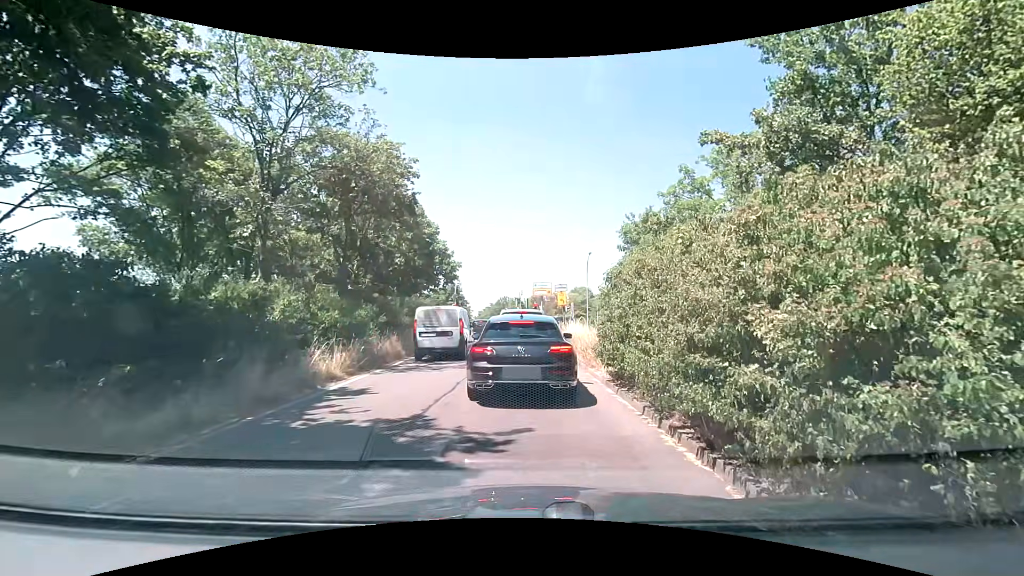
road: trunk_link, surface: asphalt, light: Day
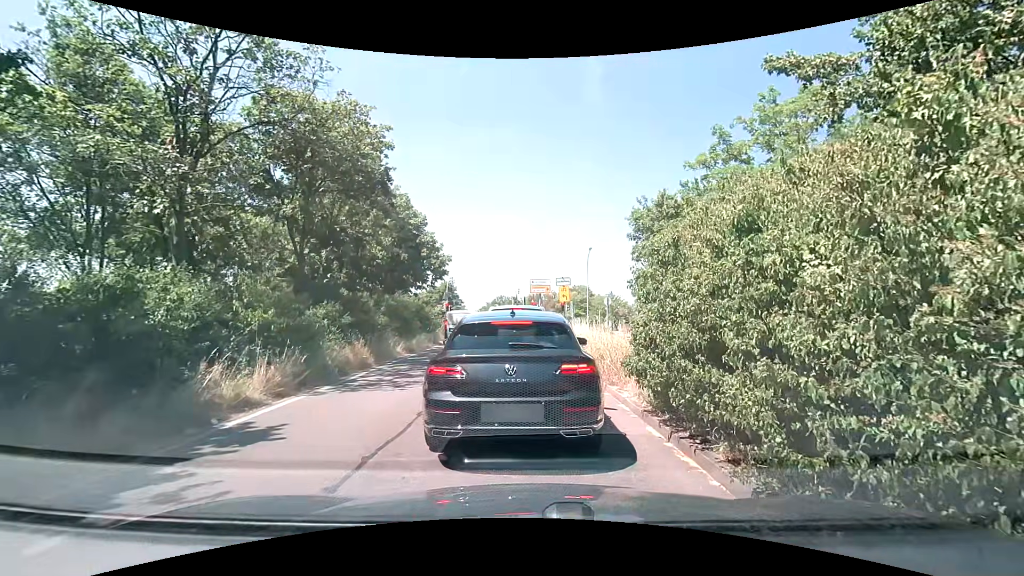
(0.0, +3.5) m; 0°
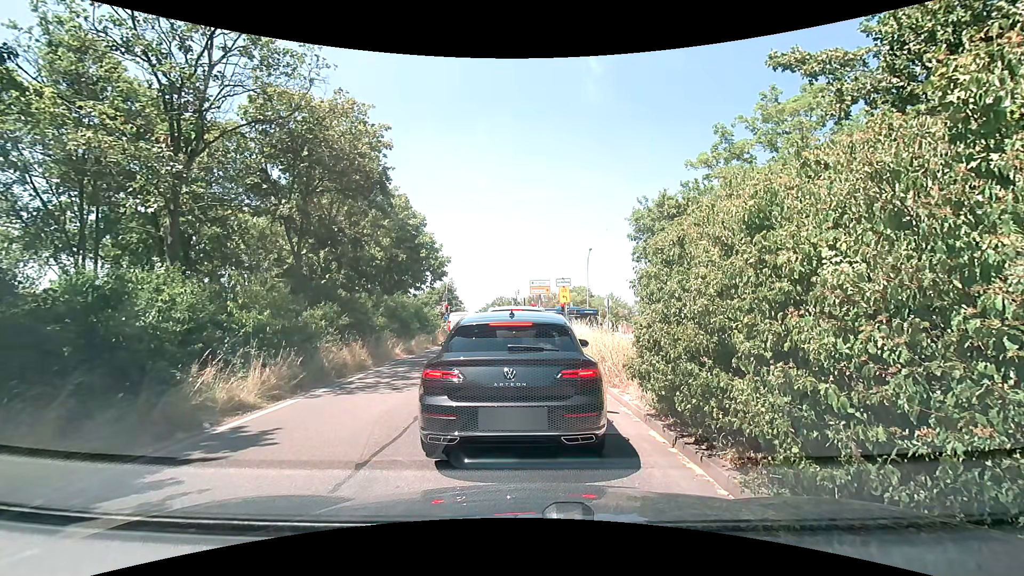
(0.0, +0.3) m; 0°
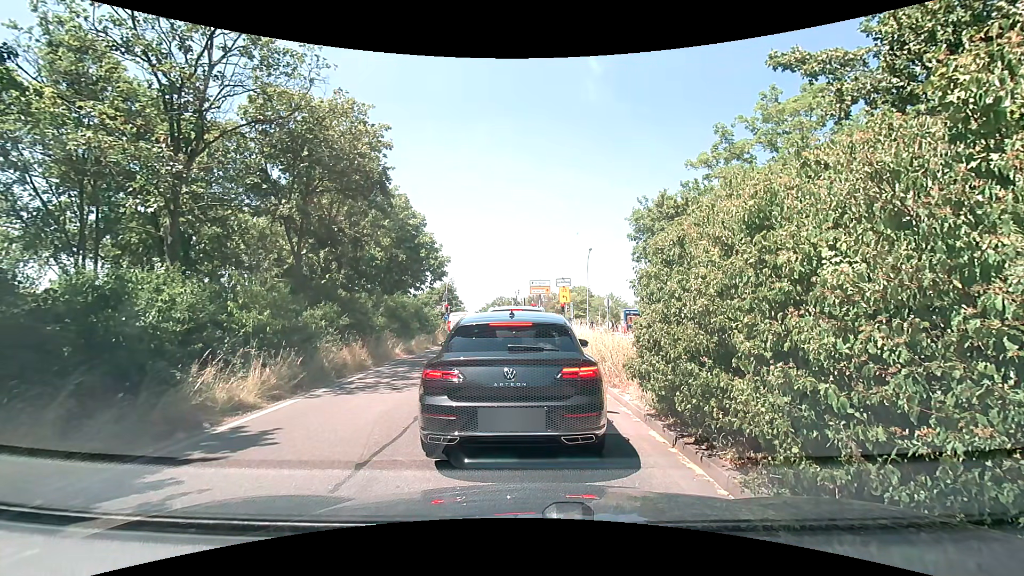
(0.0, 0.0) m; 0°
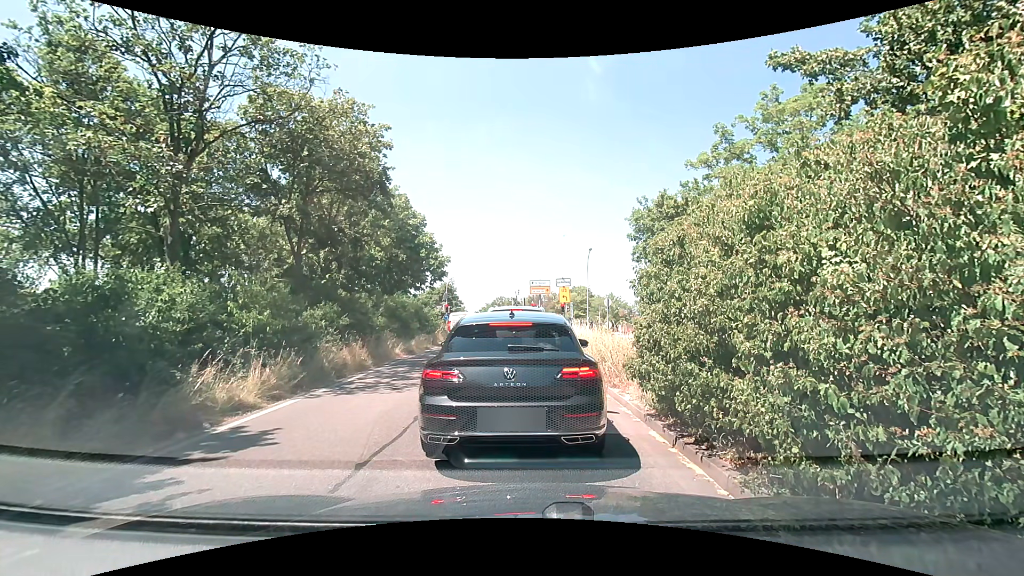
(0.0, 0.0) m; 0°
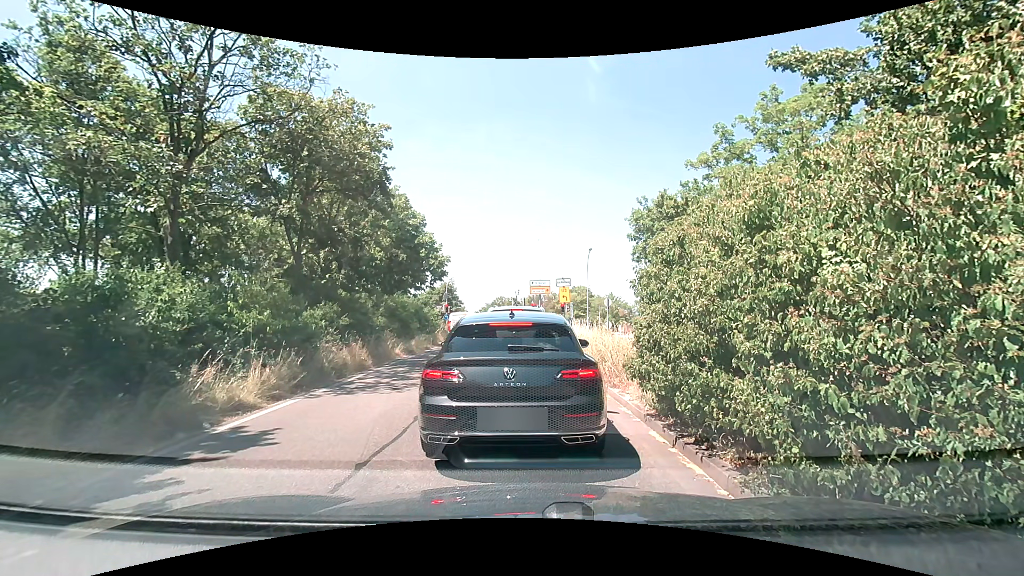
(0.0, 0.0) m; 0°
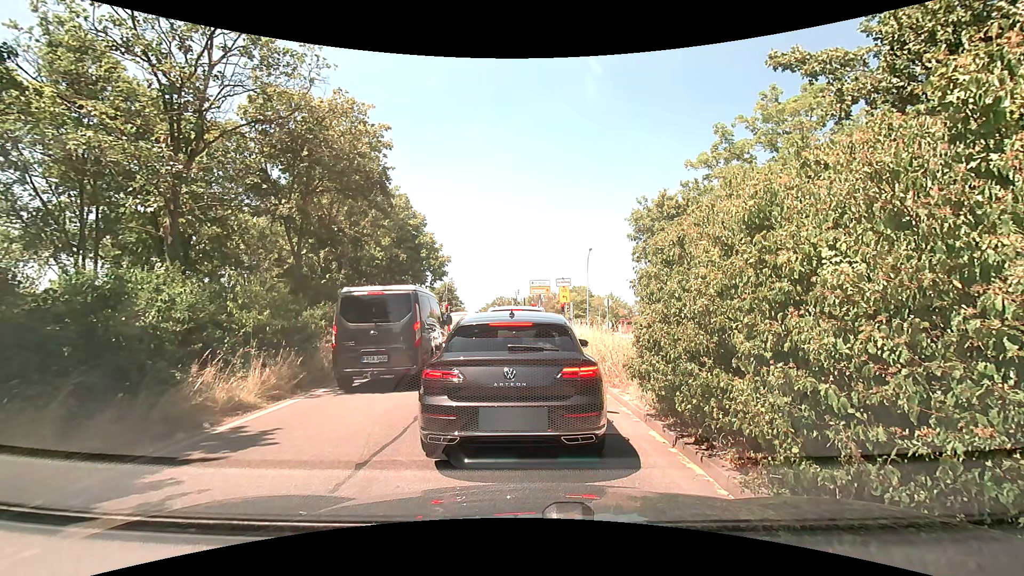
(0.0, 0.0) m; 0°
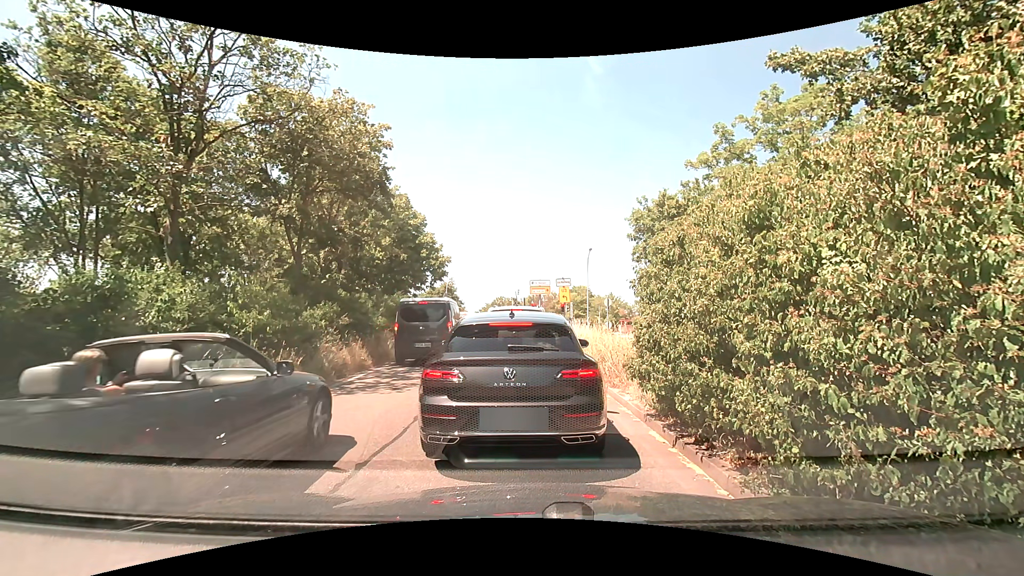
(0.0, 0.0) m; 0°
(0, +10) (0, +20) (0, +30) (+2, +40) (+8, +47) (+17, +53) (+27, +54) (+37, +54) (+47, +53) (+57, +53) m
